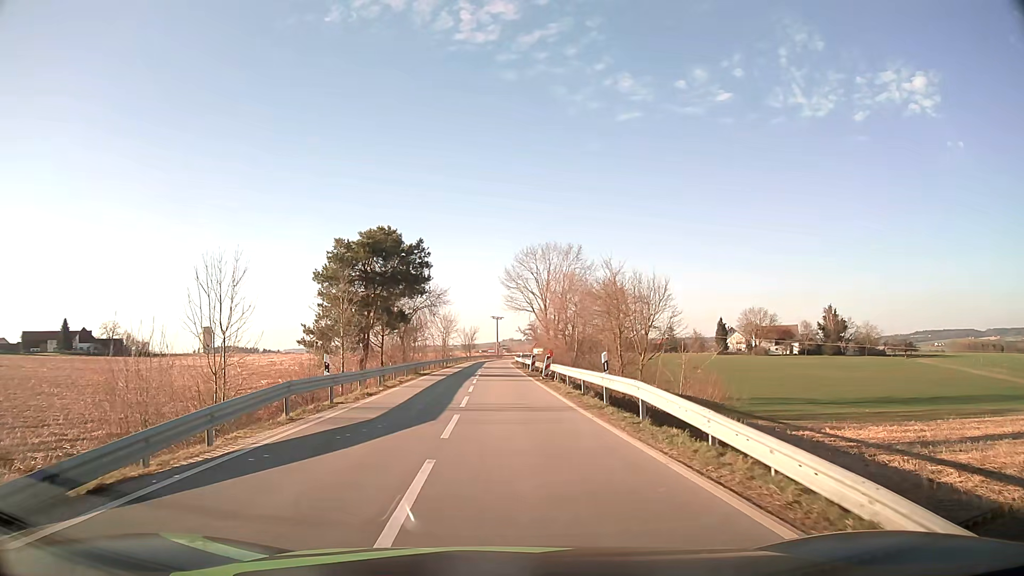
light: Day
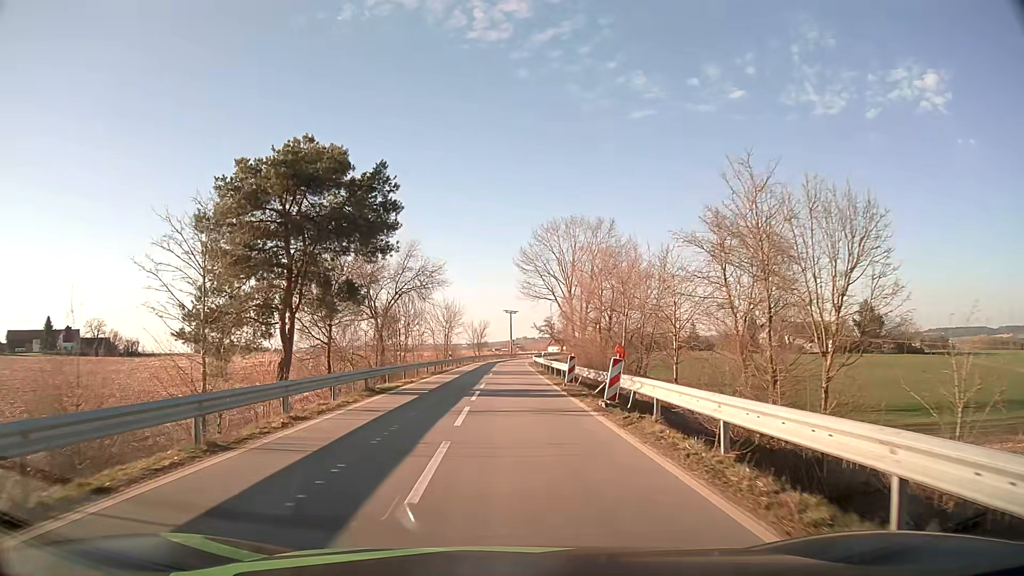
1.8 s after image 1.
(-0.2, +17.0) m; -1°
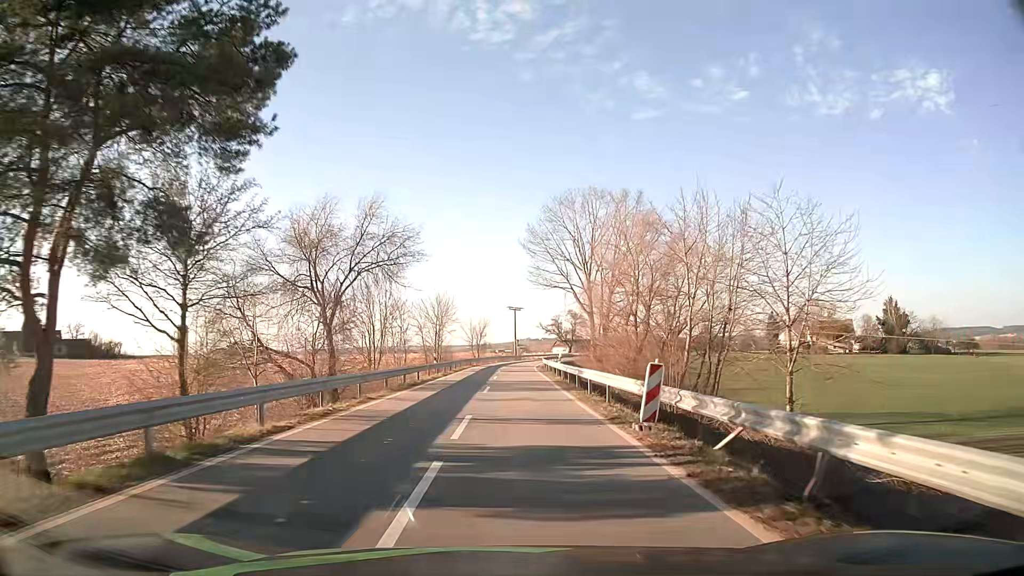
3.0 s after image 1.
(0.0, +13.9) m; 0°
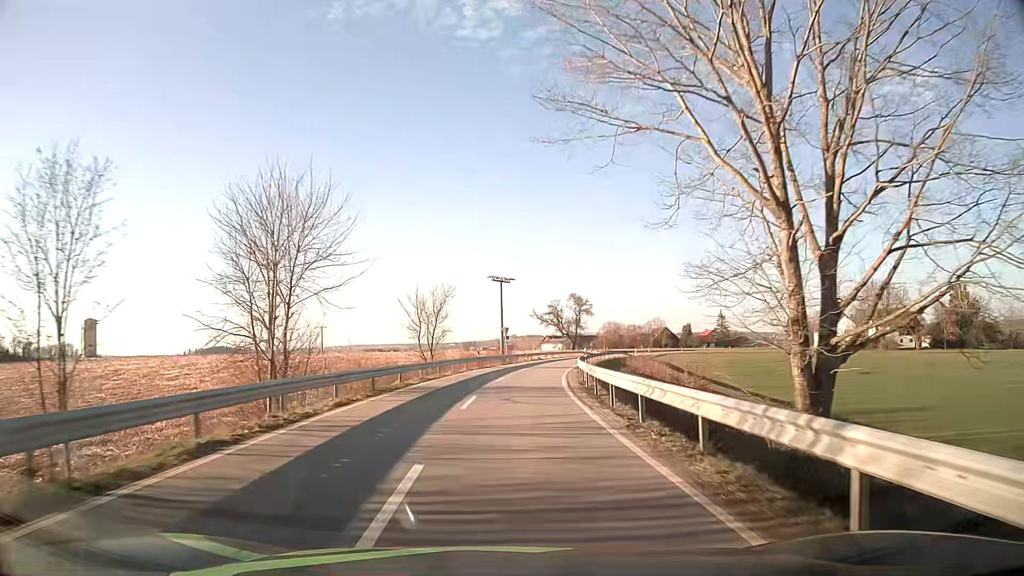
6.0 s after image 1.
(+0.2, +43.1) m; +1°
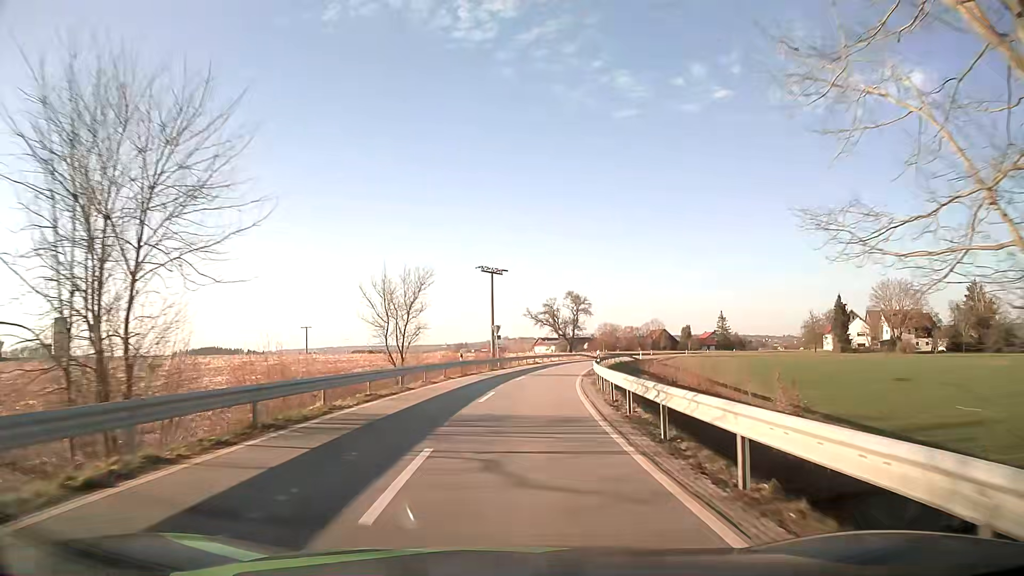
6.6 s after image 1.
(0.0, +9.9) m; +1°
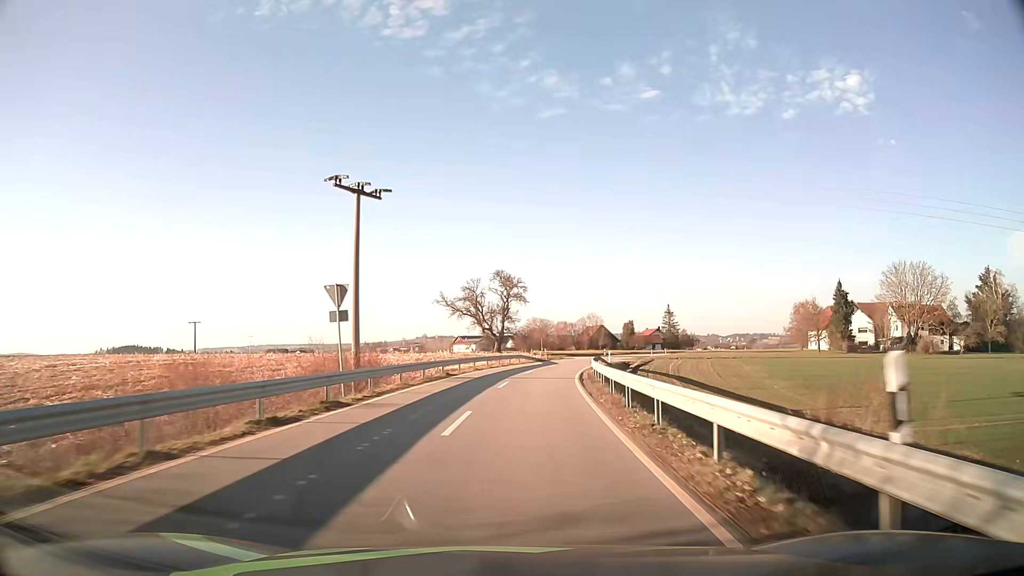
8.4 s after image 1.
(+1.7, +31.6) m; +7°
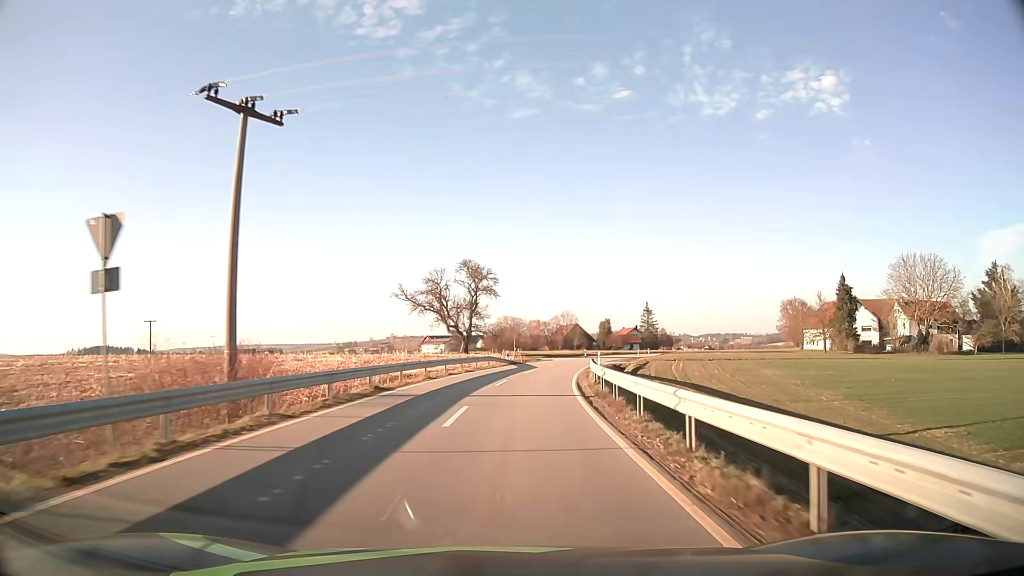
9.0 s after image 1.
(+0.2, +11.2) m; +2°
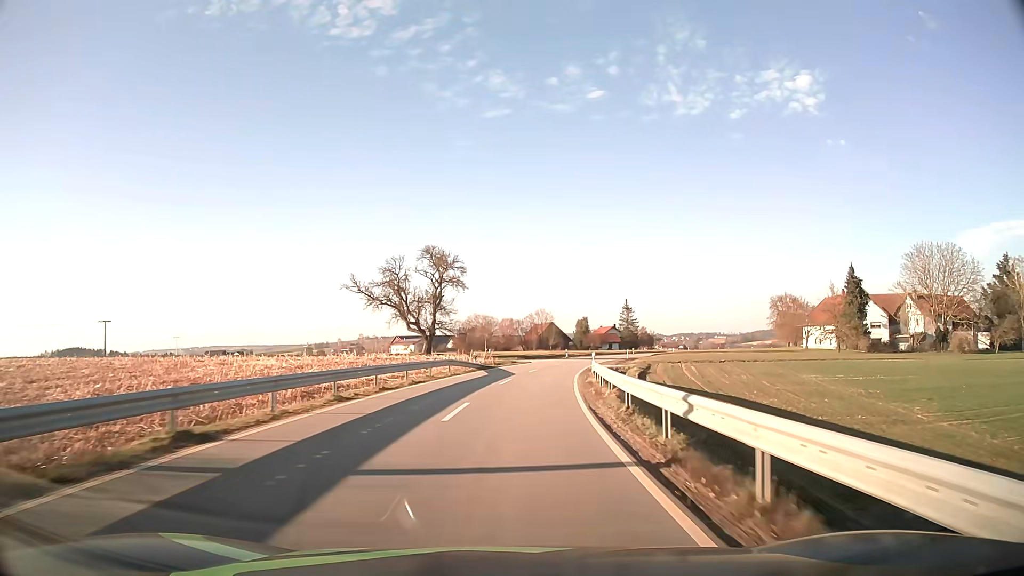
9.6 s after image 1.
(+0.2, +11.4) m; +3°
